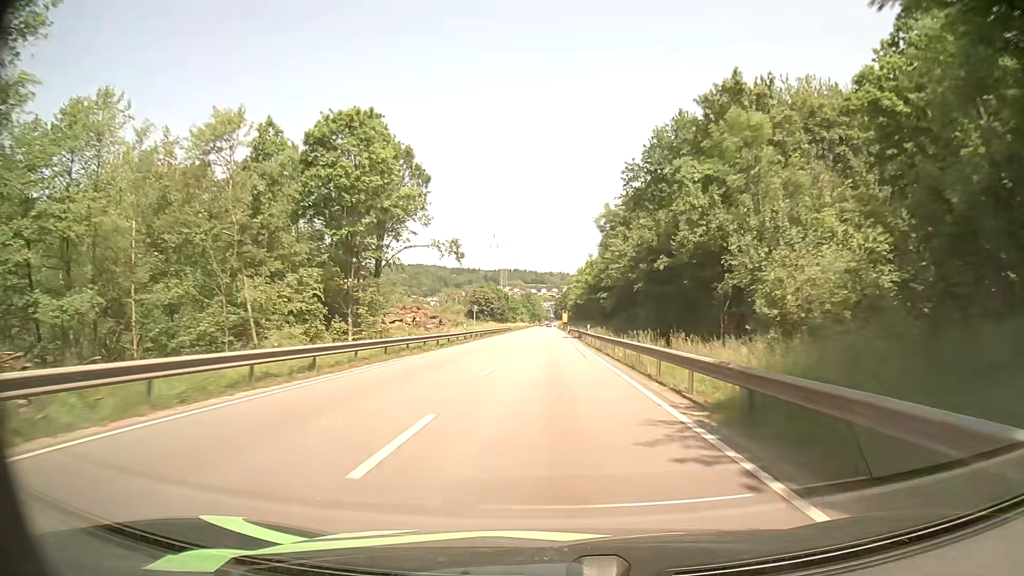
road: primary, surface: asphalt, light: Day
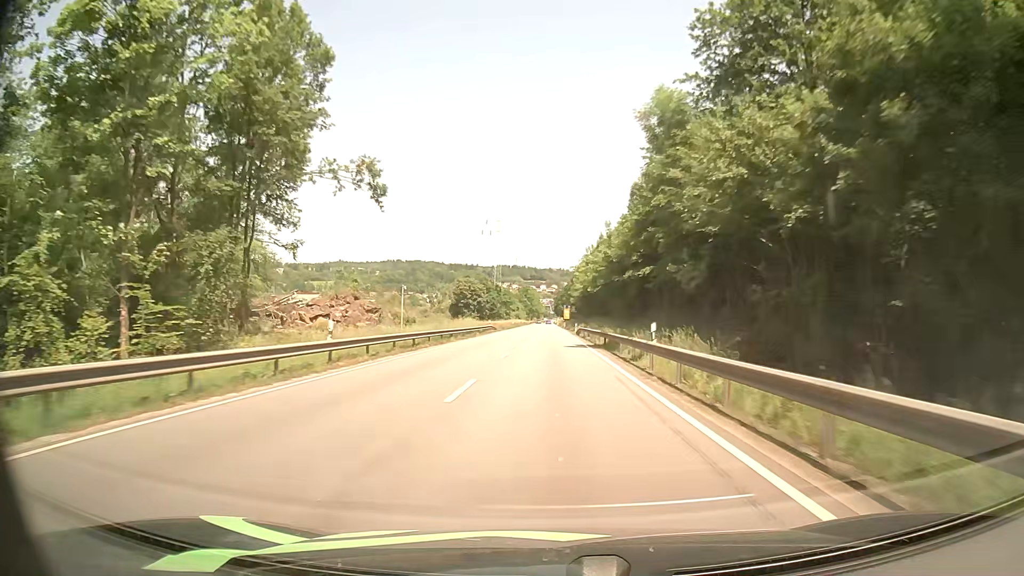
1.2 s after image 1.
(0.0, +30.8) m; 0°
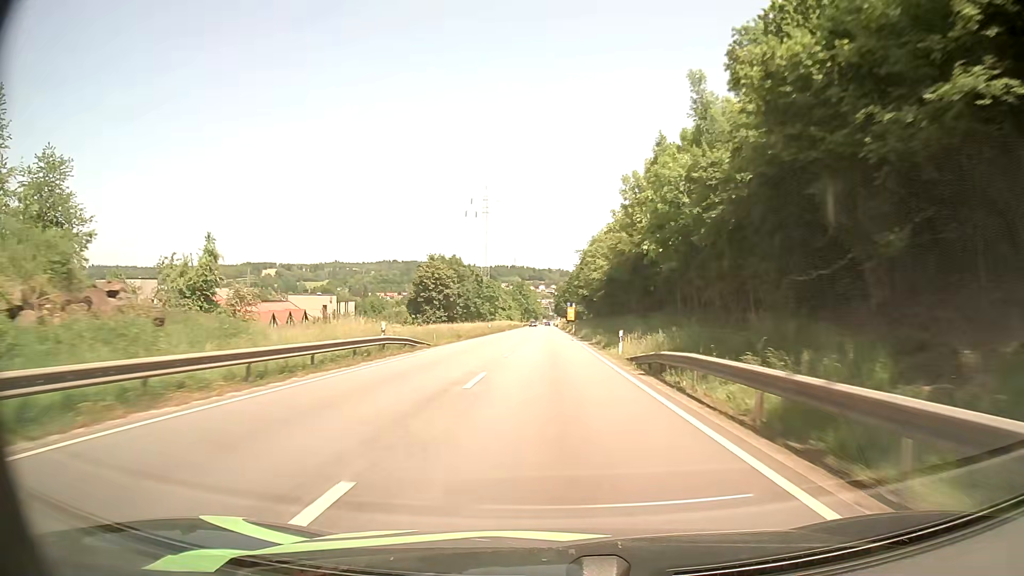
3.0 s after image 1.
(0.0, +45.6) m; 0°
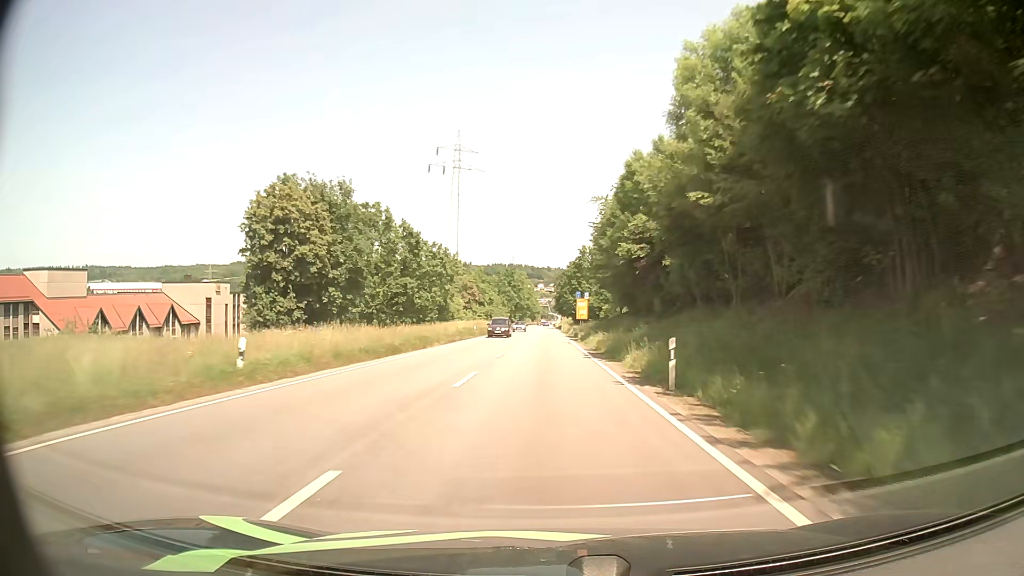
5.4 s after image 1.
(+0.1, +59.6) m; 0°
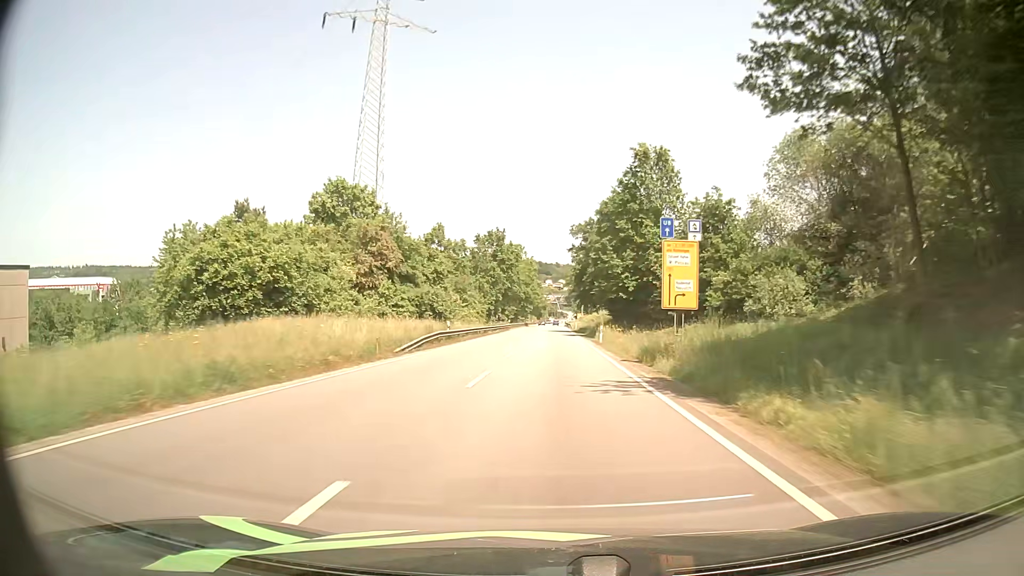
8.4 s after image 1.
(-0.3, +72.2) m; 0°
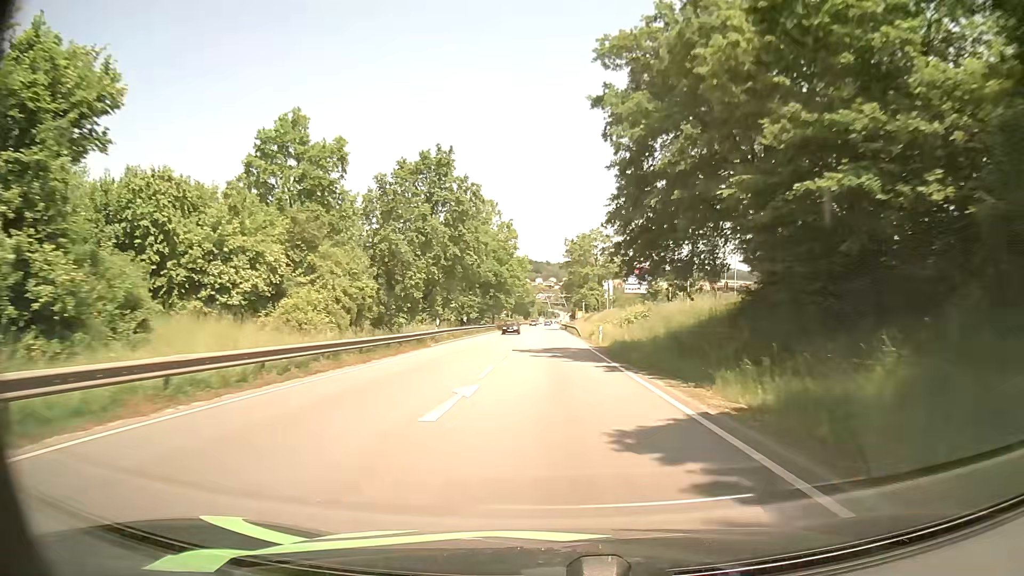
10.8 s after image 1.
(0.0, +53.4) m; +1°
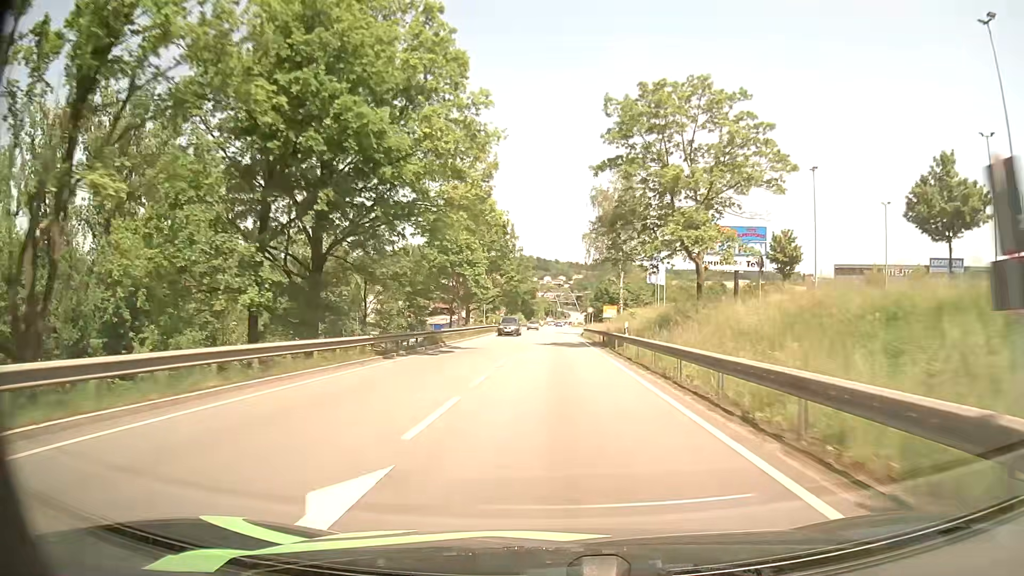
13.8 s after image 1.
(-0.1, +61.8) m; -1°
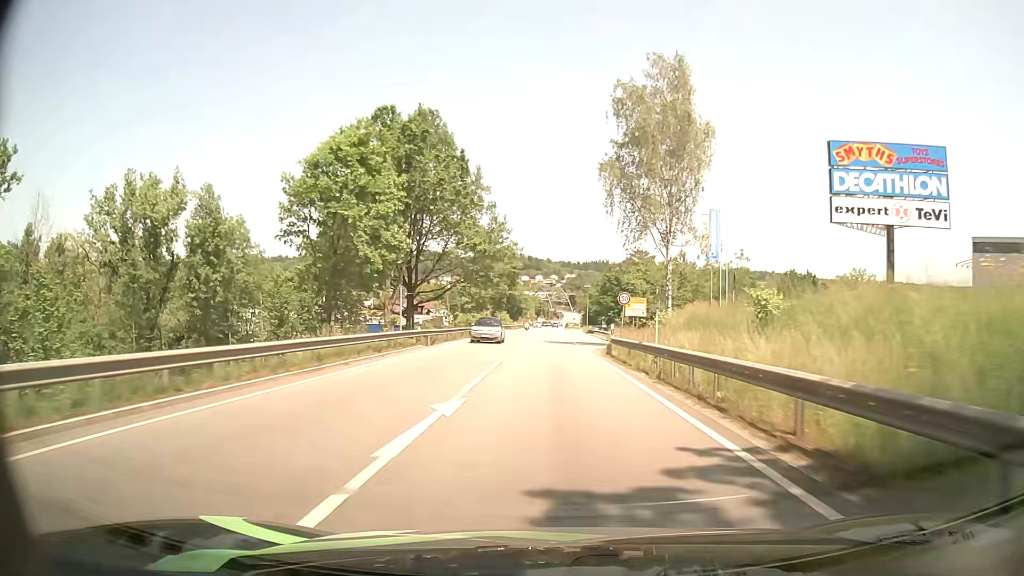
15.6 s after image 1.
(+0.2, +35.9) m; +1°
(0, +10) (0, +20) (0, +30) (0, +40) (0, +50) (0, +60) (0, +70) (0, +80) (0, +90) (0, +100) m
